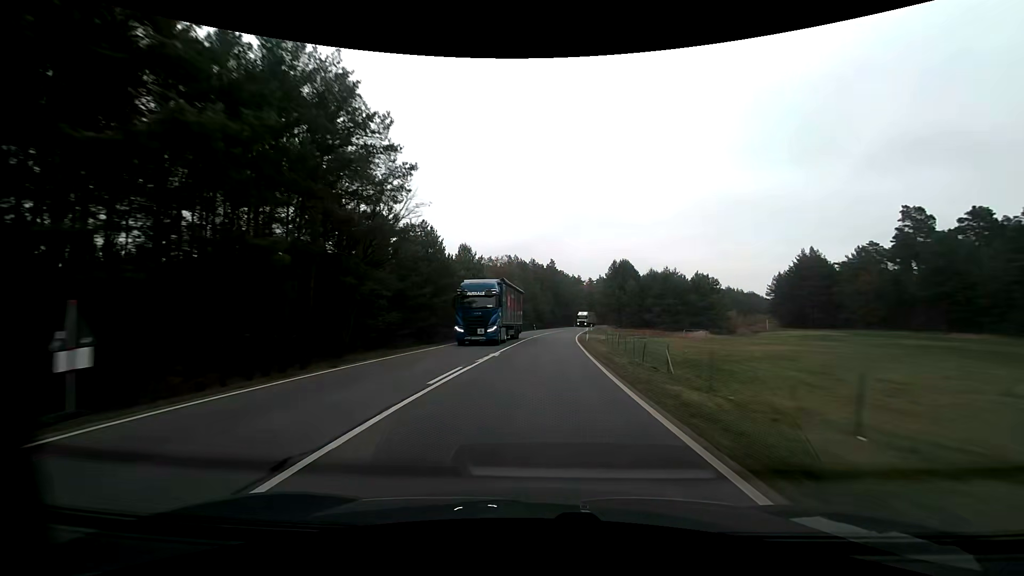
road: primary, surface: asphalt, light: Day
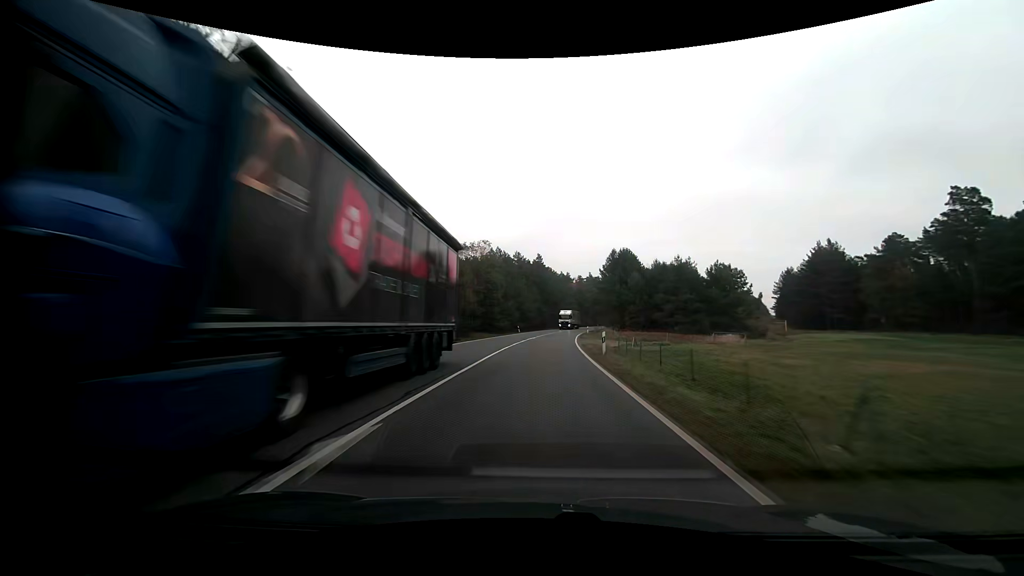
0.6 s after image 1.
(+0.2, +15.8) m; +1°
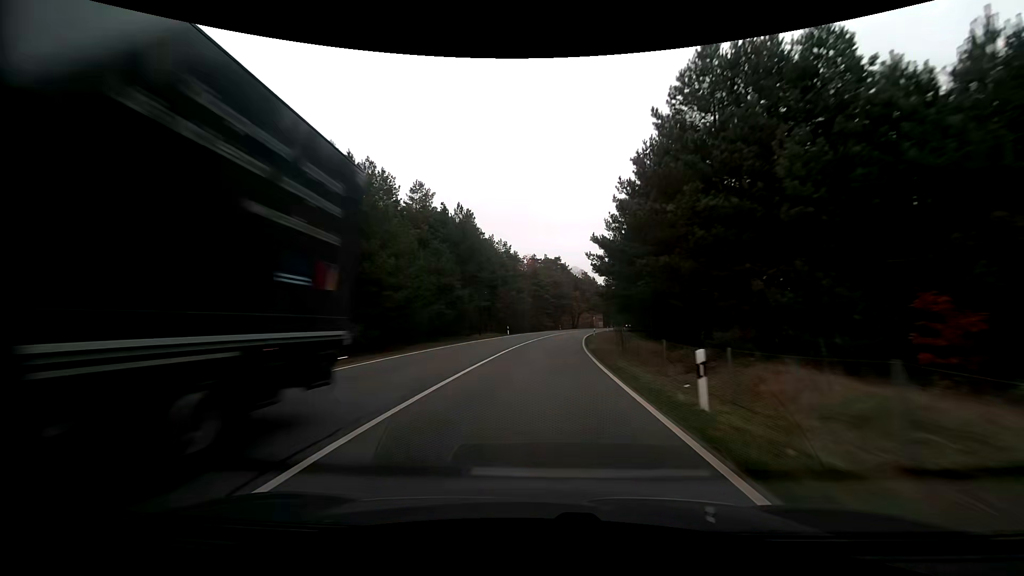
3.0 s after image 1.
(+3.4, +63.3) m; +6°
(0, +10) (0, +20) (+1, +30) (+2, +40) (+3, +50) (+4, +60) (+5, +70) (+6, +80) (+8, +90) (+10, +99) m
